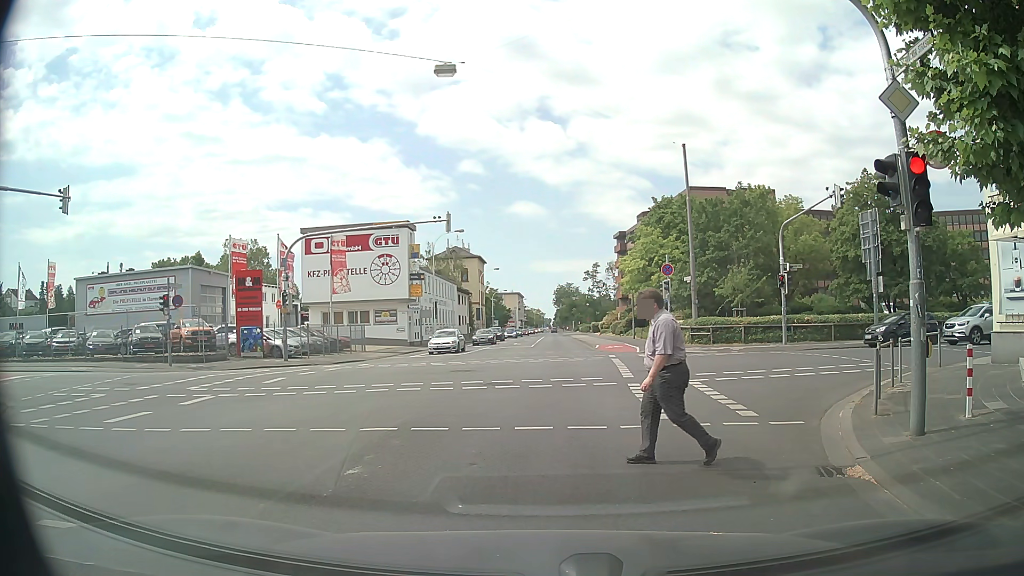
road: secondary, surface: asphalt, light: Day
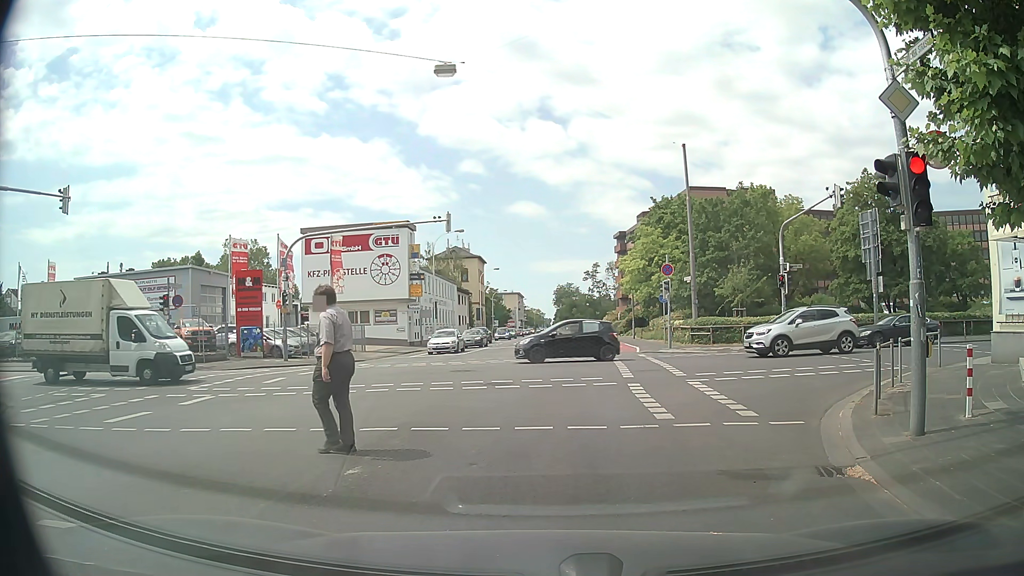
(0.0, 0.0) m; 0°
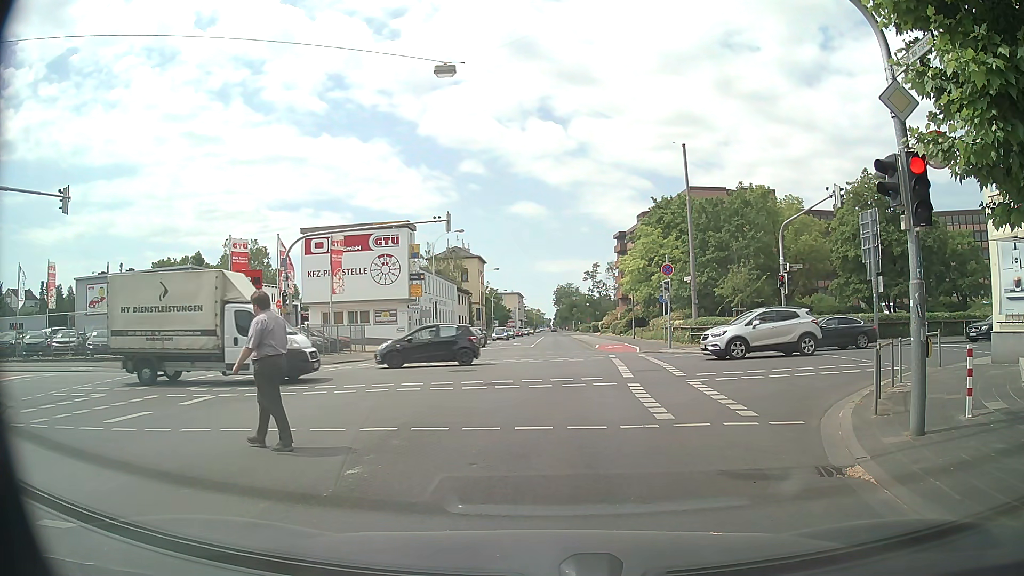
(0.0, 0.0) m; 0°
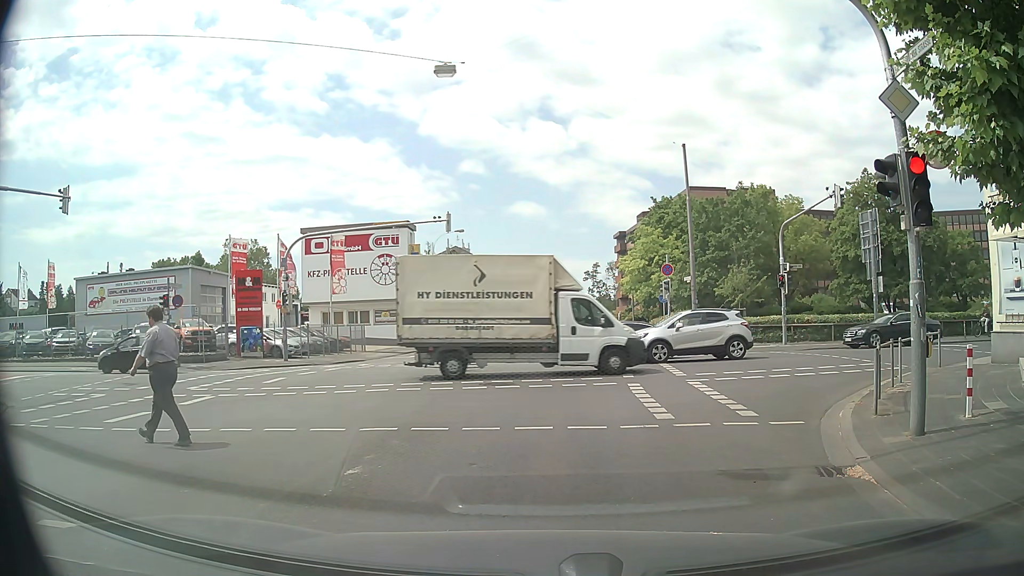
(0.0, 0.0) m; 0°
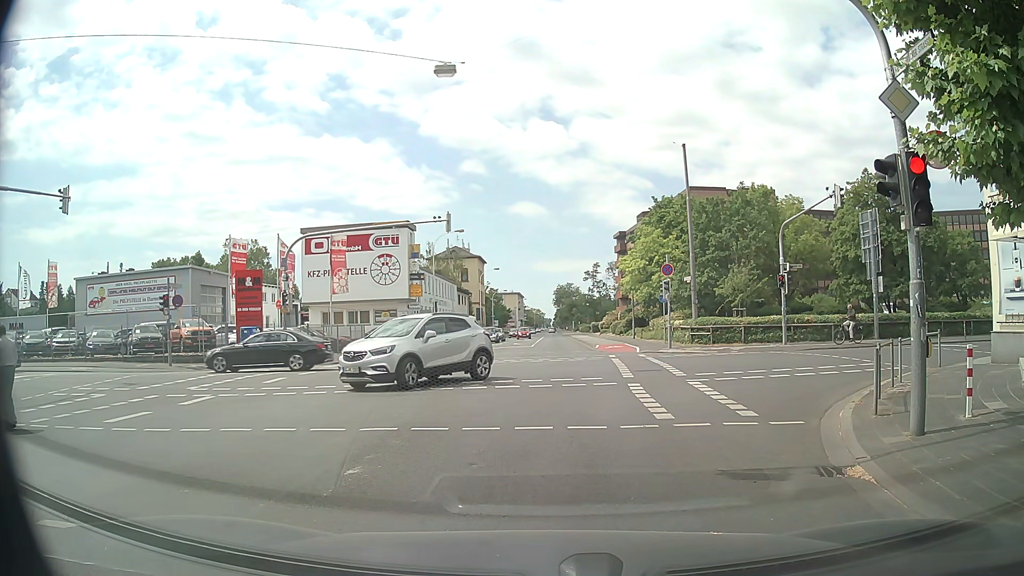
(0.0, 0.0) m; 0°
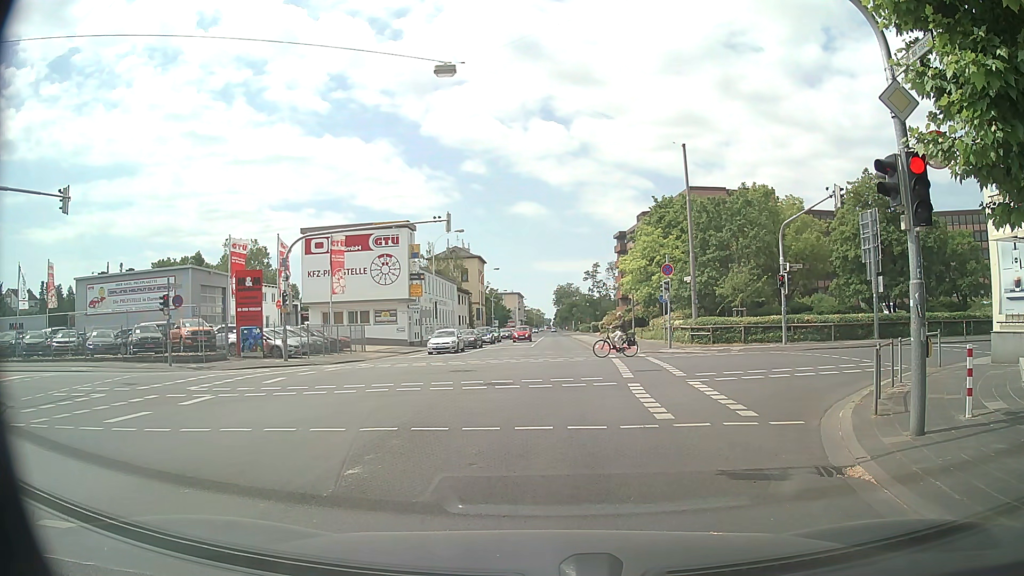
(0.0, 0.0) m; 0°
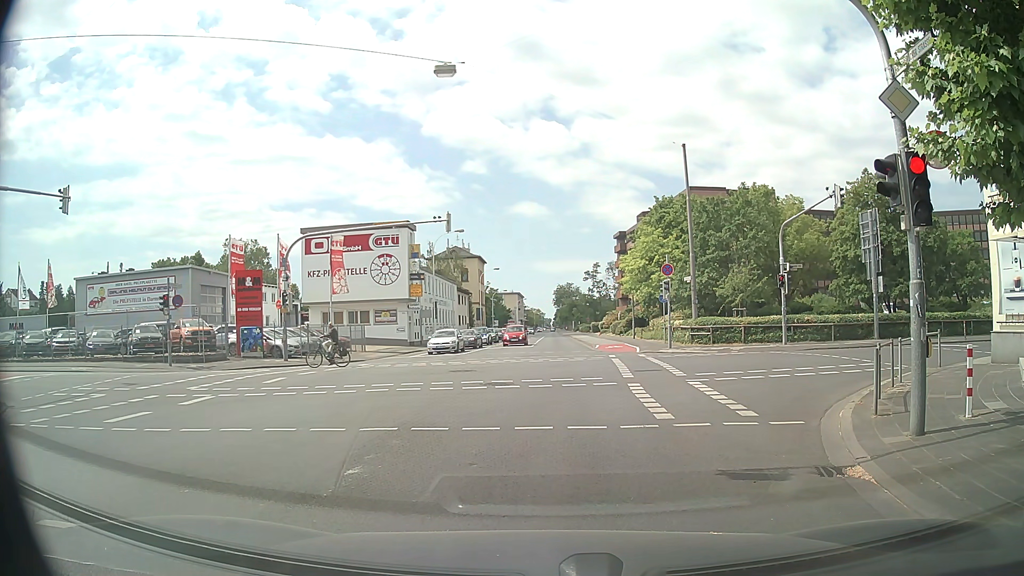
(0.0, 0.0) m; 0°
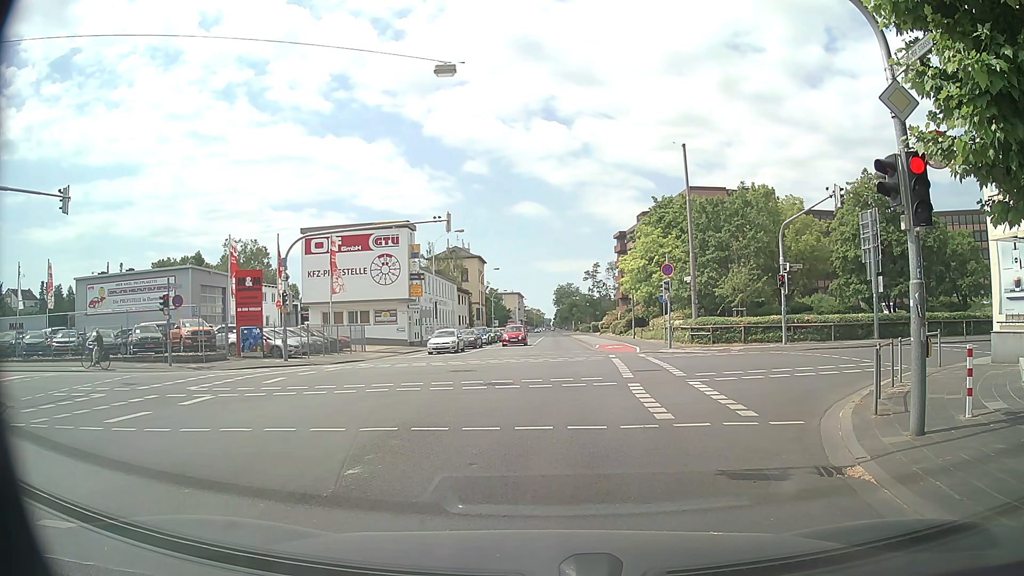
(0.0, 0.0) m; 0°
